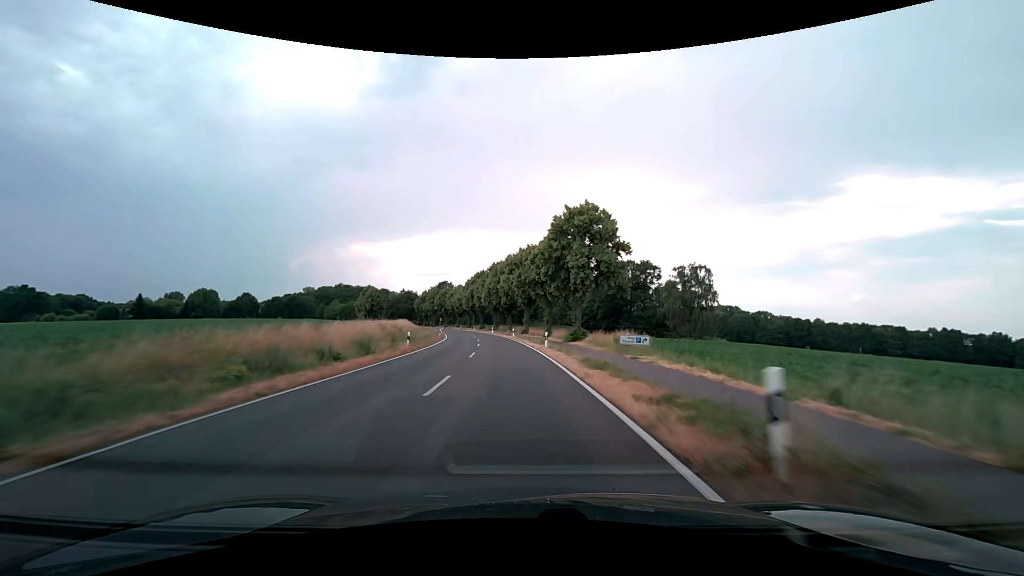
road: secondary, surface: asphalt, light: Day
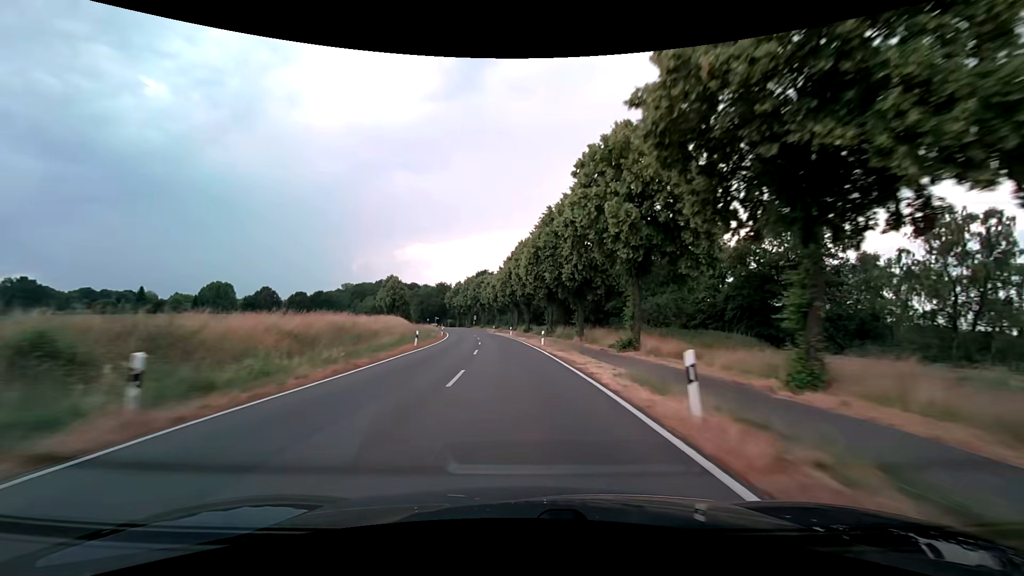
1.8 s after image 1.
(-2.8, +47.0) m; -6°
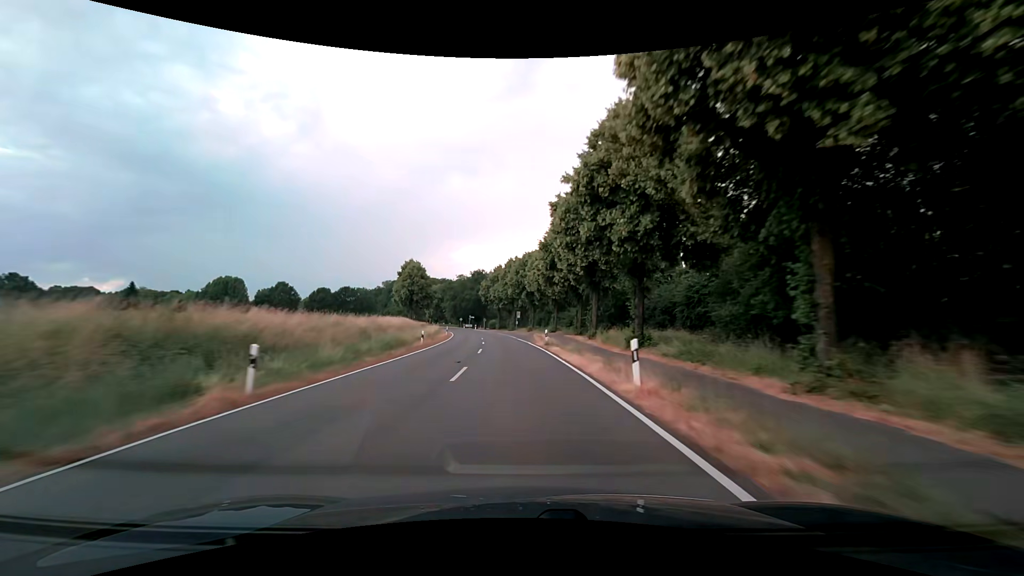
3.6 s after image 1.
(-2.5, +47.2) m; -6°
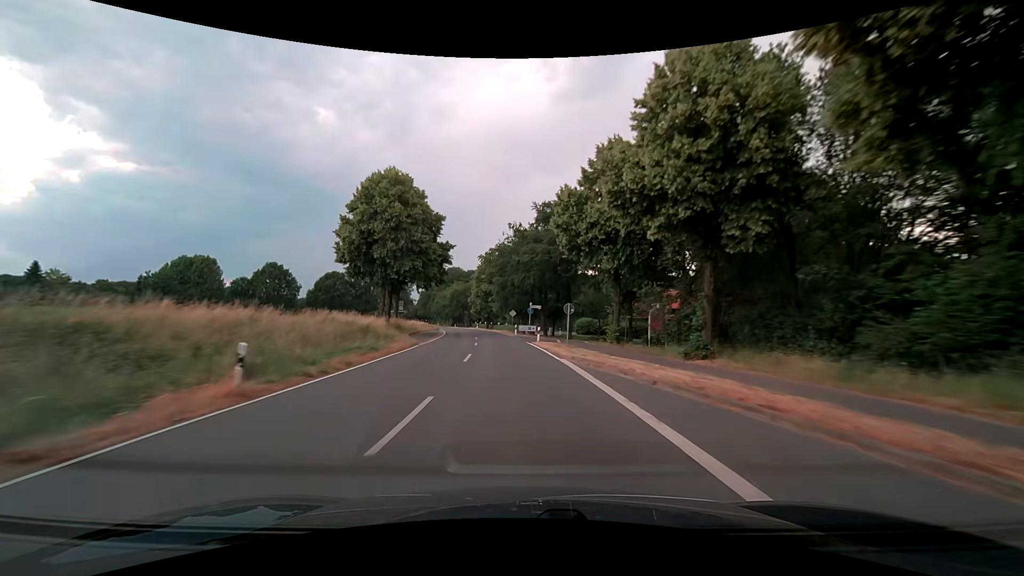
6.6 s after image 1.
(-6.2, +78.7) m; -10°
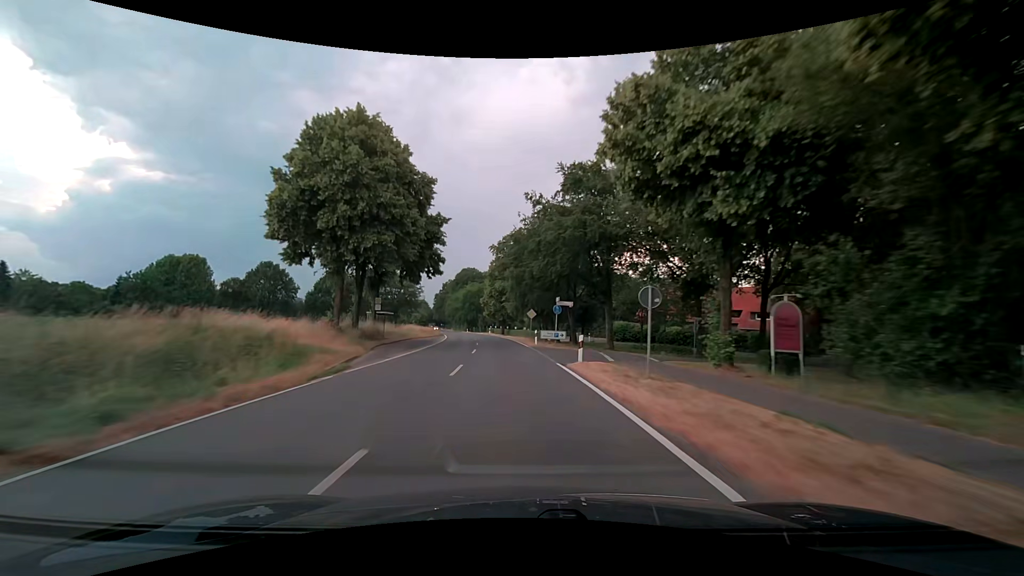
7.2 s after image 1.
(-0.2, +15.8) m; -2°
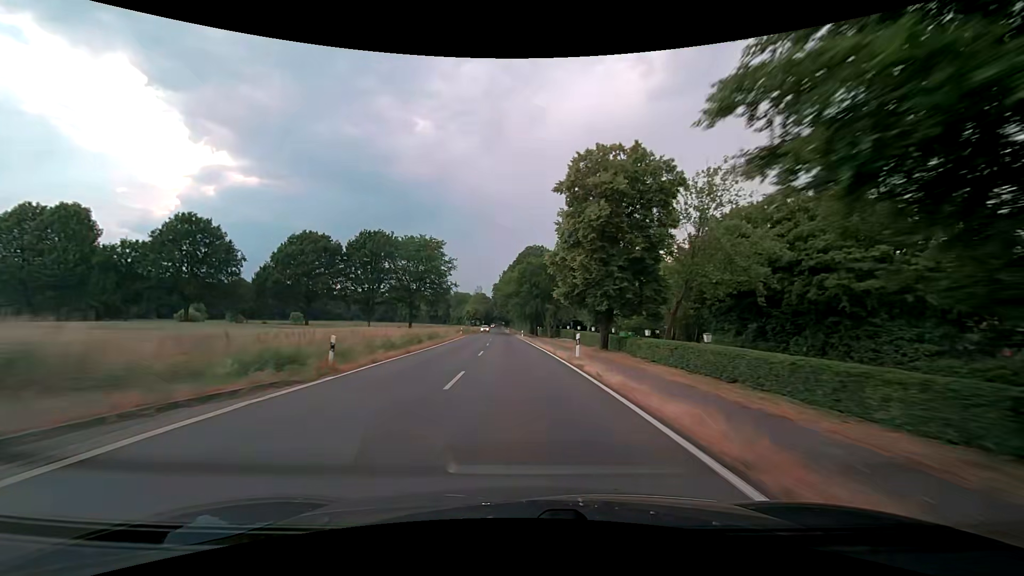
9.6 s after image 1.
(-4.7, +63.0) m; -8°
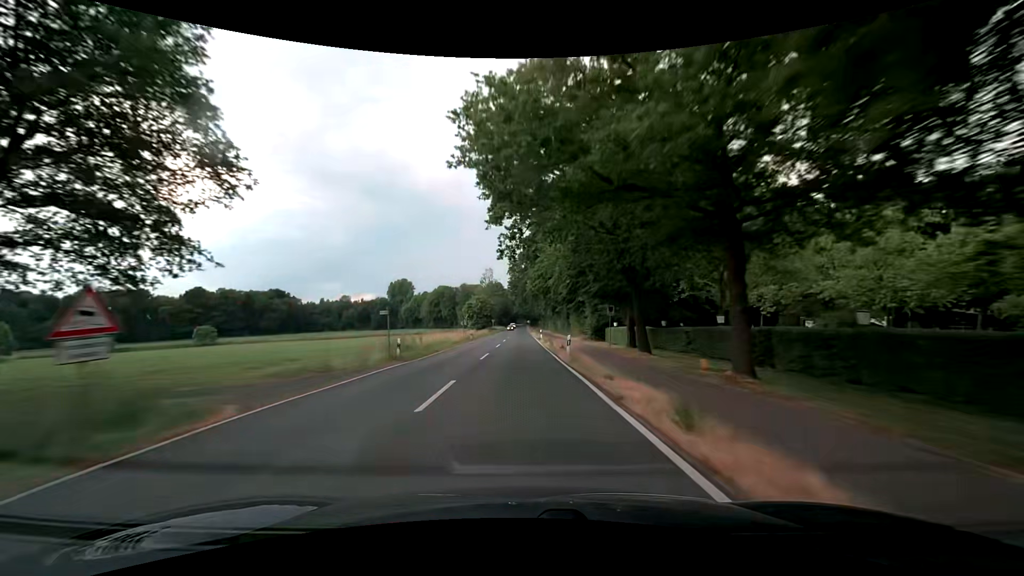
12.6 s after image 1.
(-3.1, +79.2) m; -3°
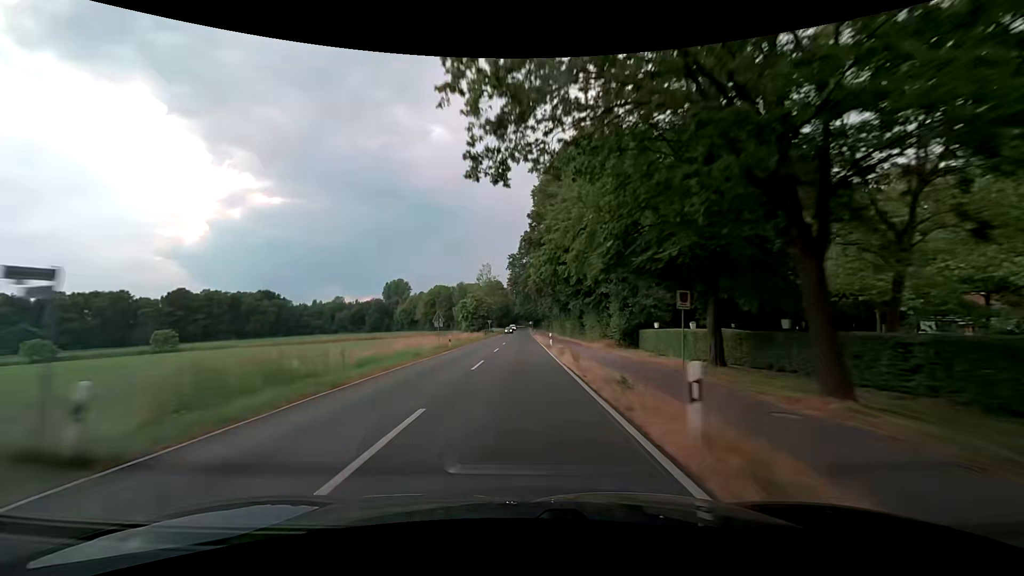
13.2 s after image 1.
(0.0, +15.9) m; 0°
(0, +10) (0, +20) (0, +30) (0, +40) (0, +50) (0, +60) (0, +70) (0, +80) (0, +90) (0, +100) m
